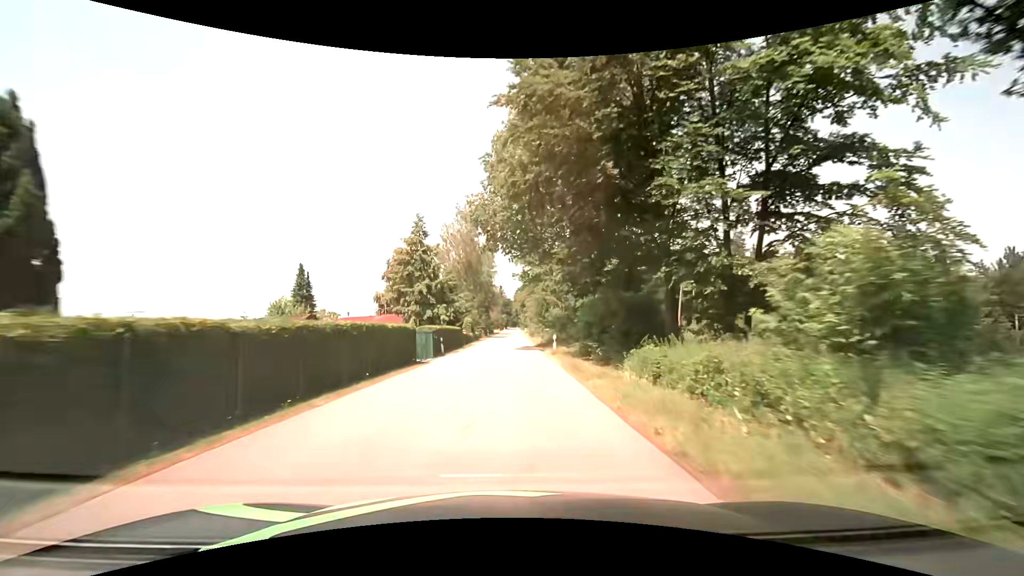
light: Day
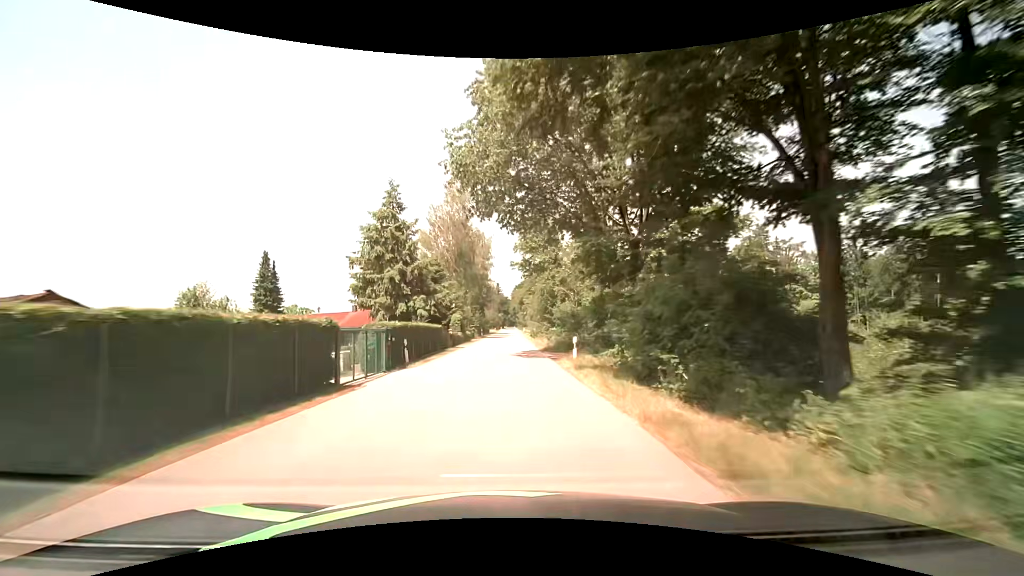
(0.0, +10.6) m; +1°
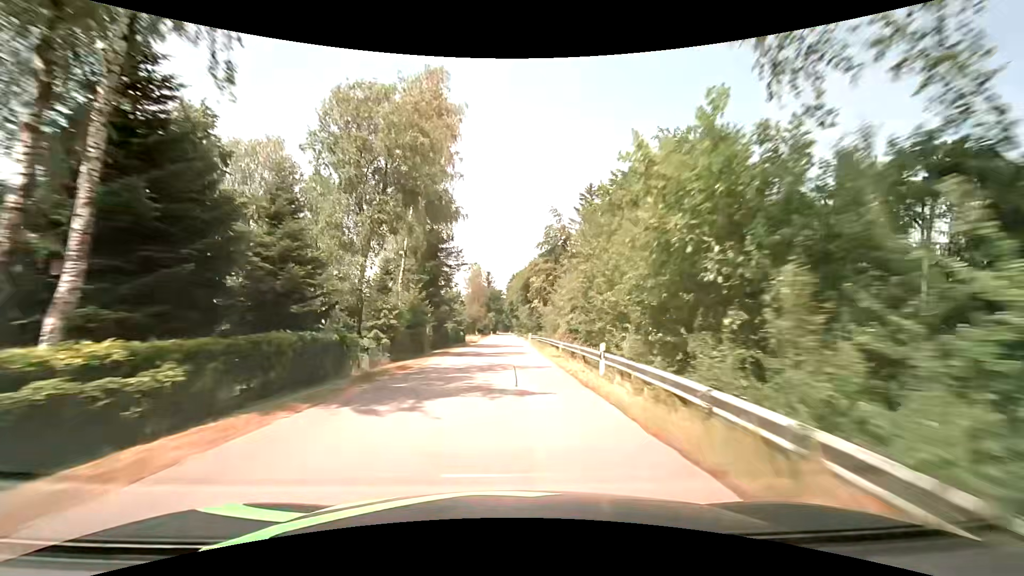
(+0.3, +55.9) m; +1°
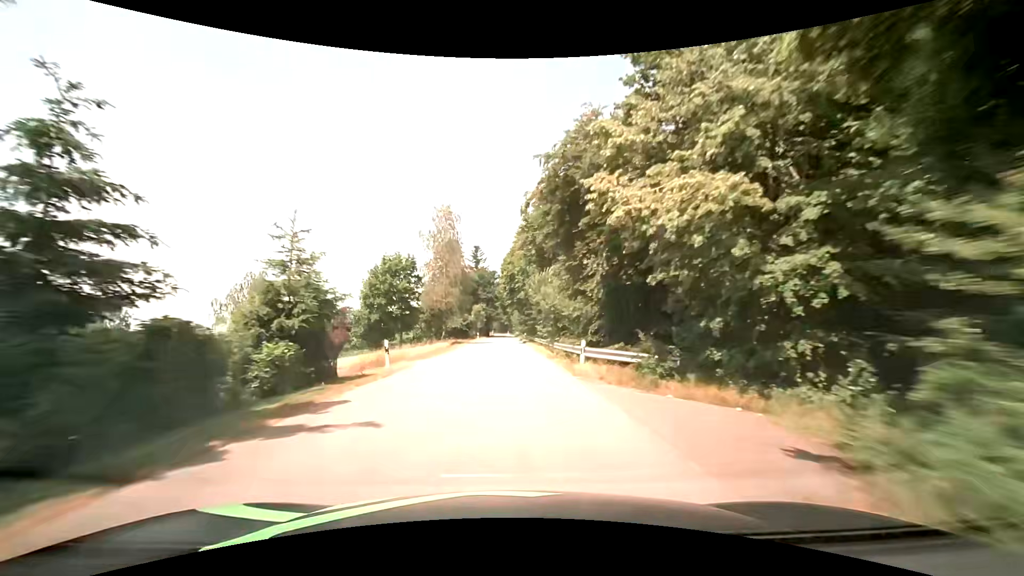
(0.0, +47.3) m; 0°
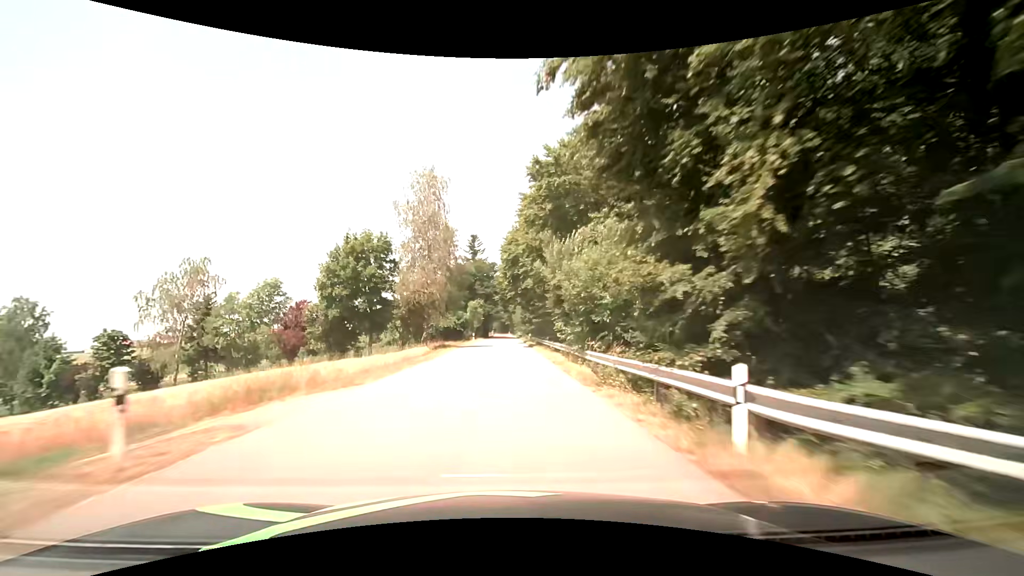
(0.0, +12.0) m; 0°
(0, +10) (0, +20) (0, +30) (0, +40) (0, +50) (0, +60) (+1, +70) (+1, +80) (+1, +90) (+1, +100) m
